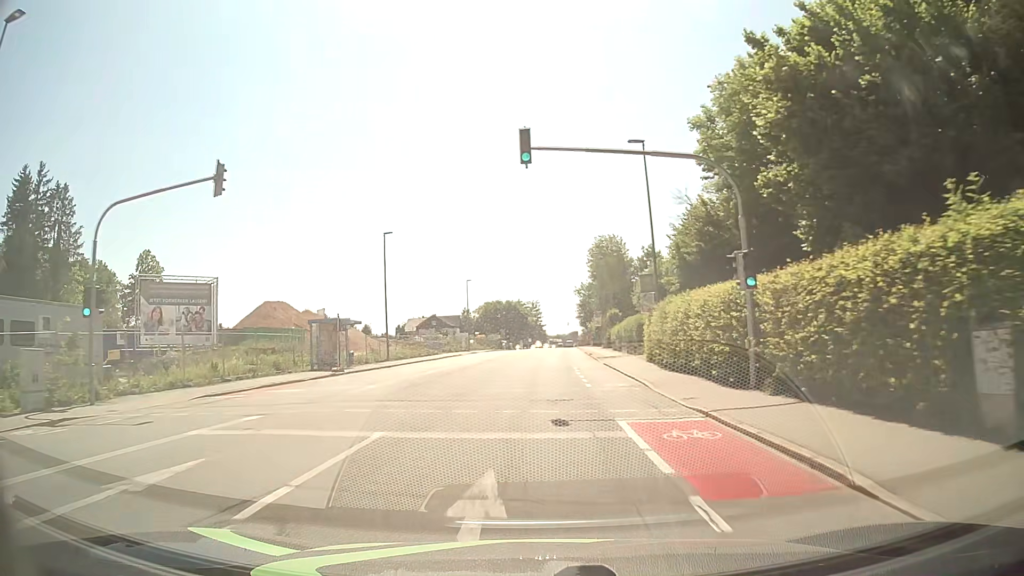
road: tertiary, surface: asphalt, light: Day
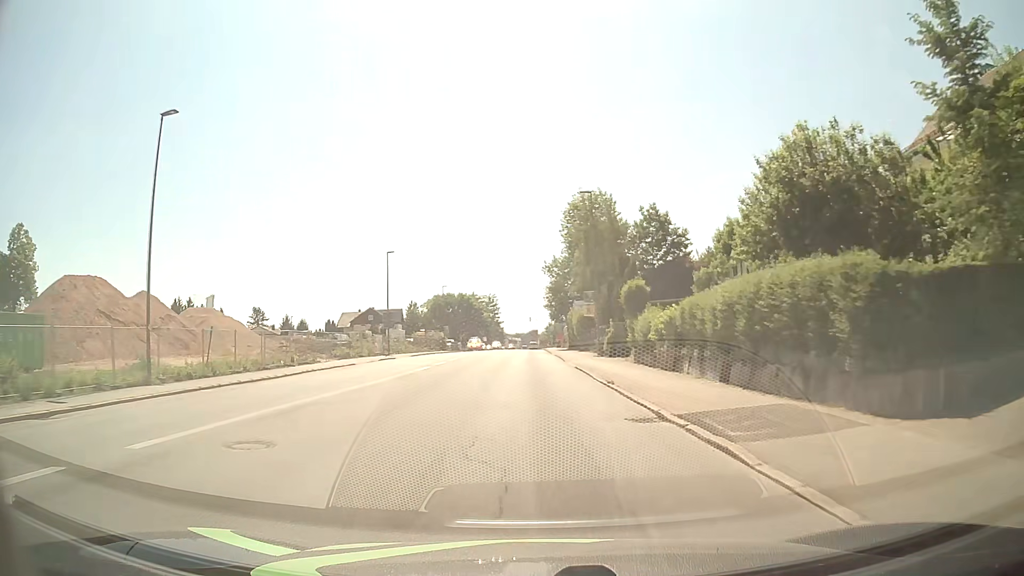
(+1.0, +30.8) m; +4°
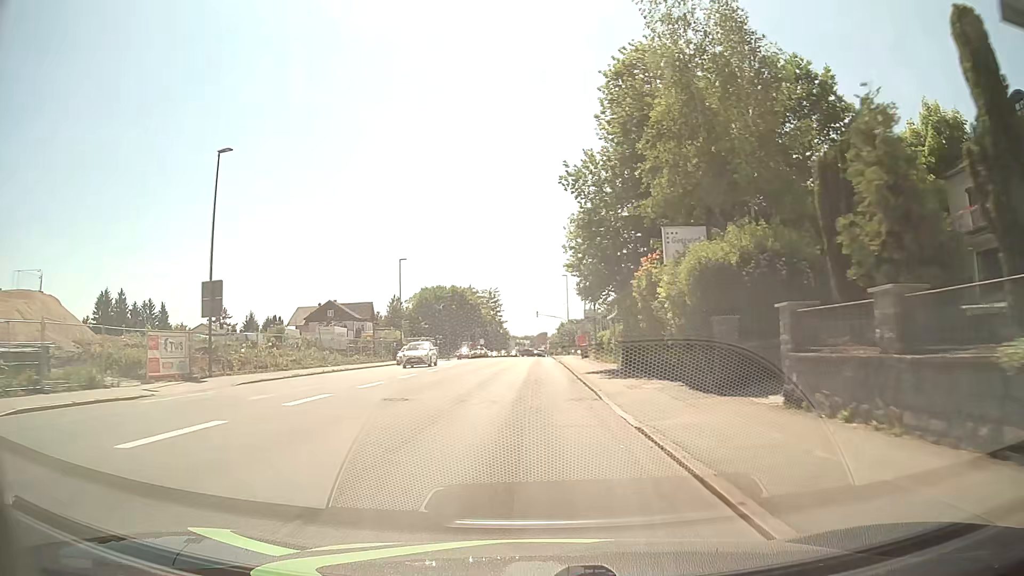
(0.0, +39.1) m; -1°
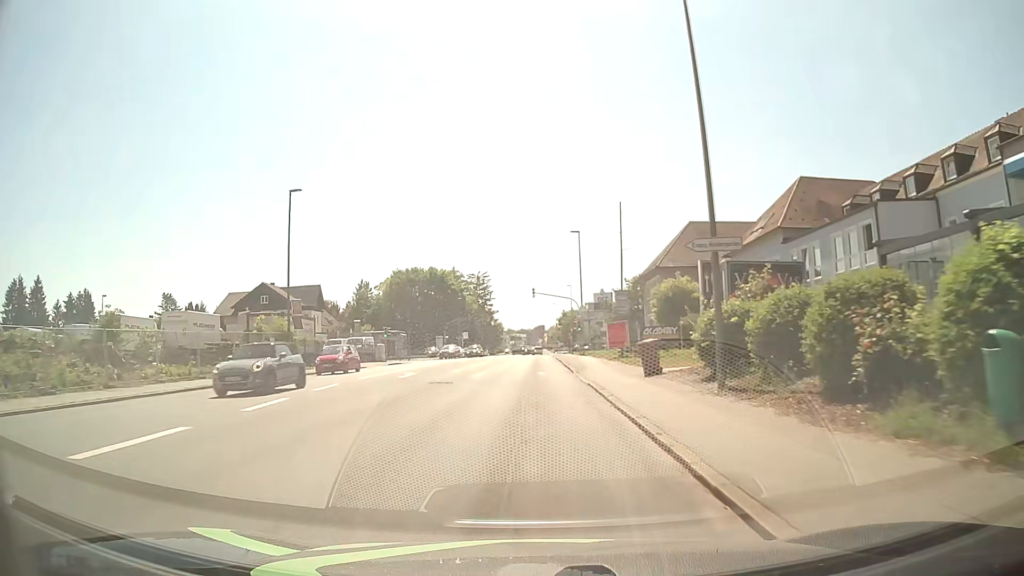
(+0.2, +31.0) m; +1°
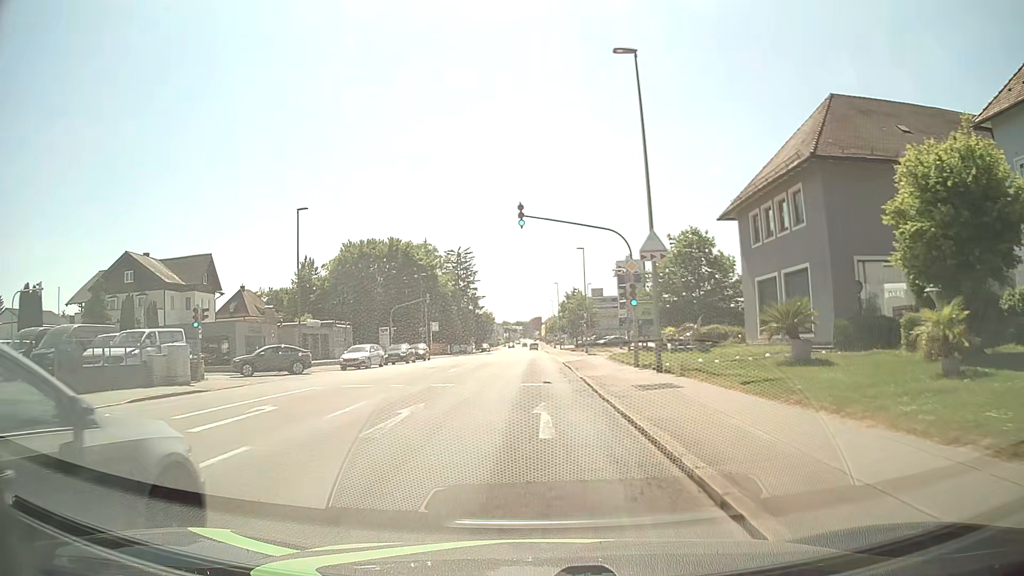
(+0.1, +34.8) m; 0°
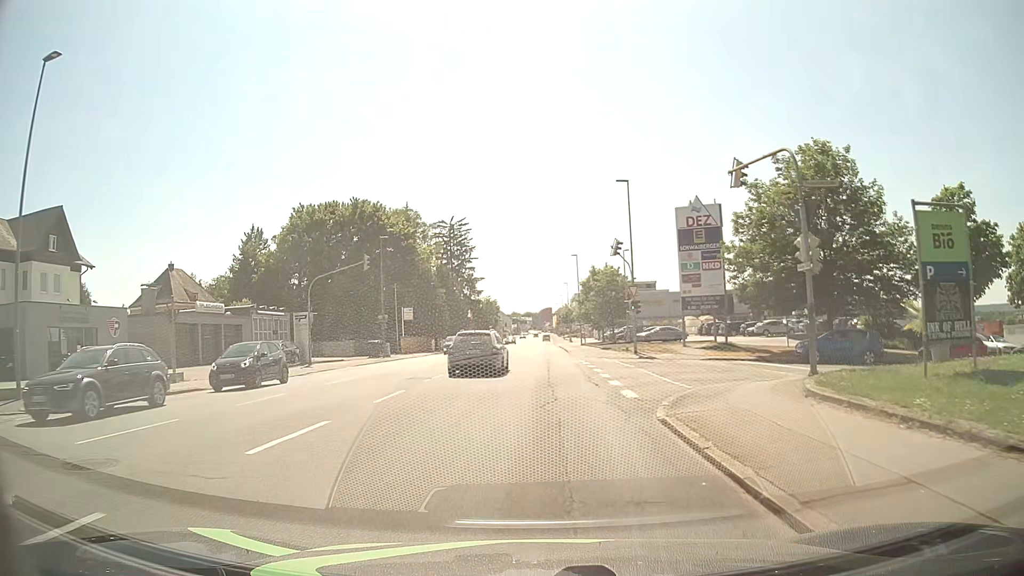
(-0.2, +26.2) m; -1°
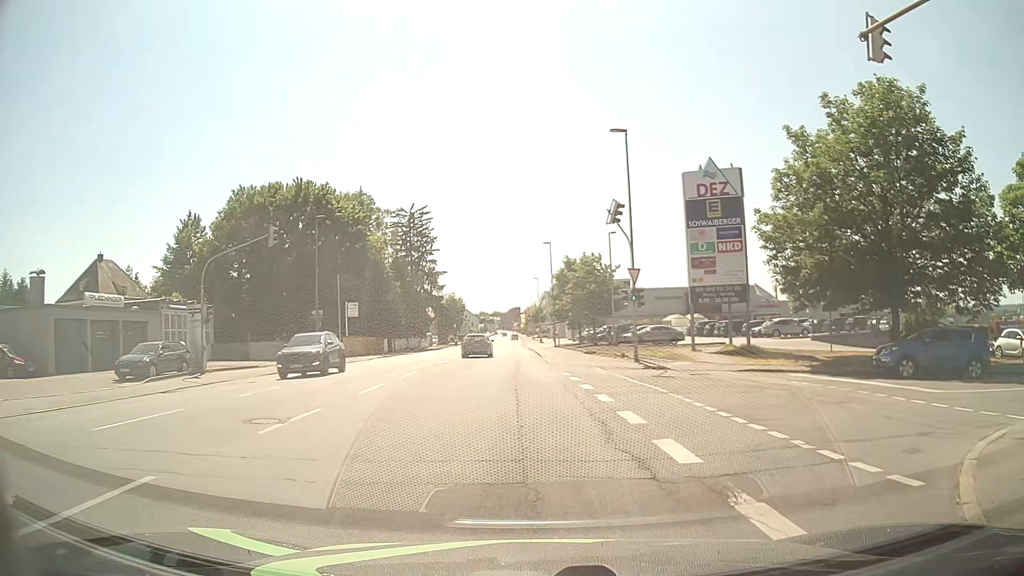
(0.0, +10.0) m; +2°
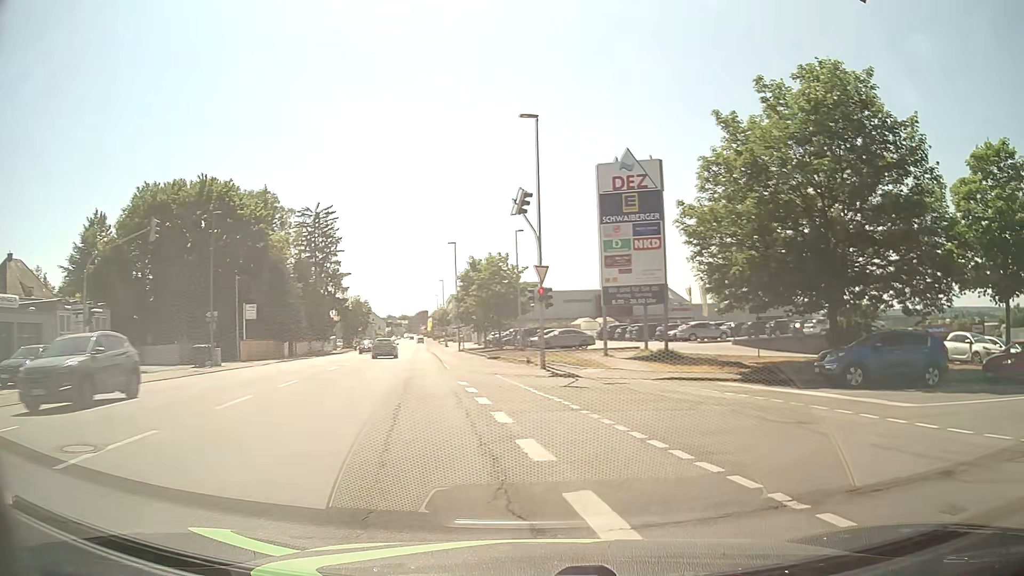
(+0.2, +2.6) m; +7°
